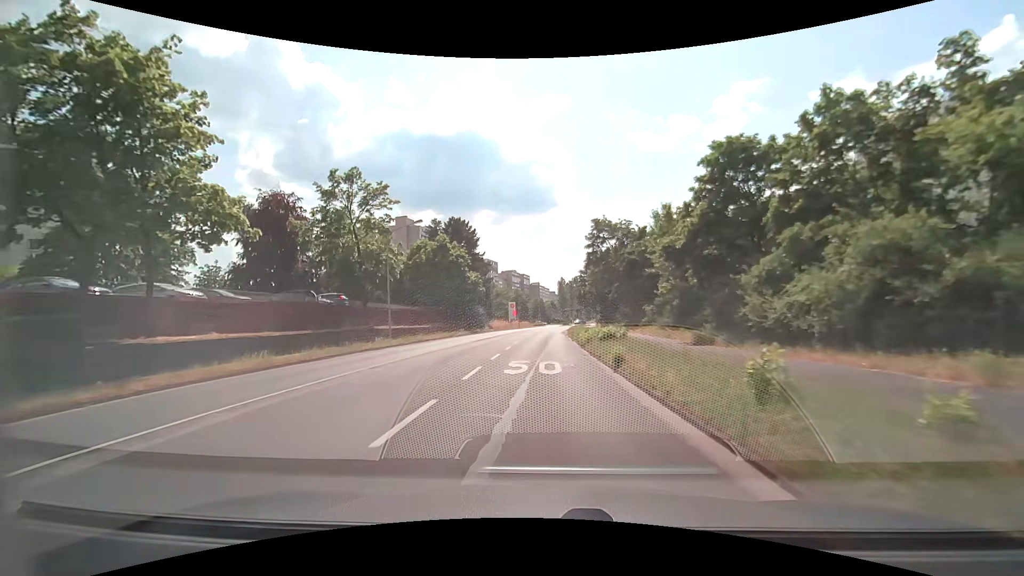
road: secondary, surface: asphalt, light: Day
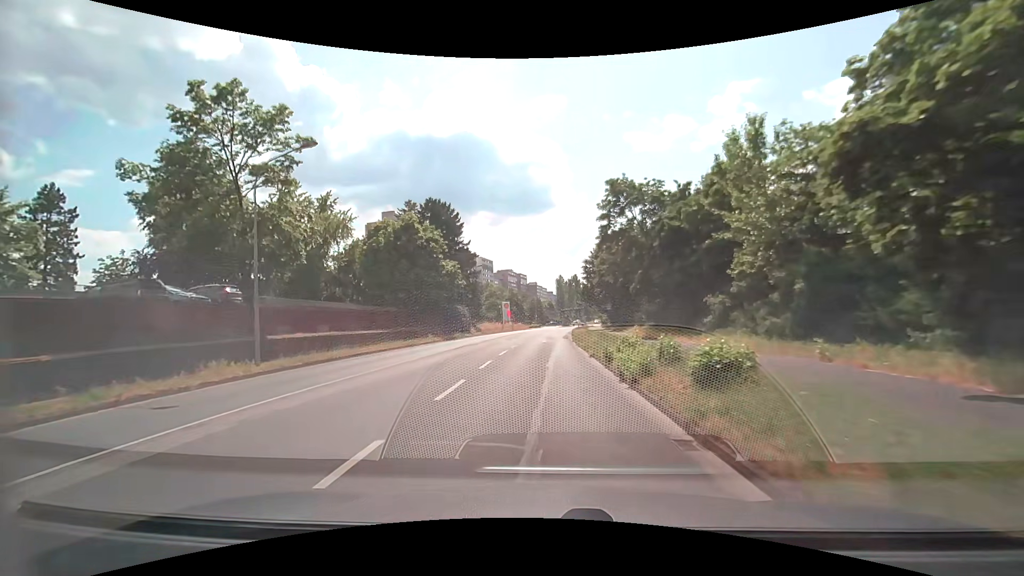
(+0.1, +14.6) m; 0°
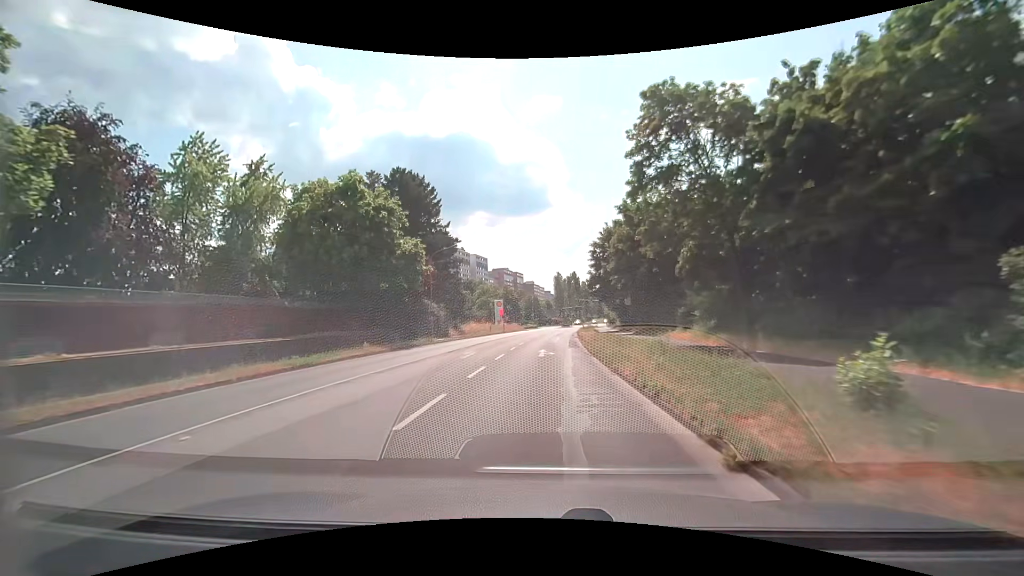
(0.0, +14.4) m; 0°
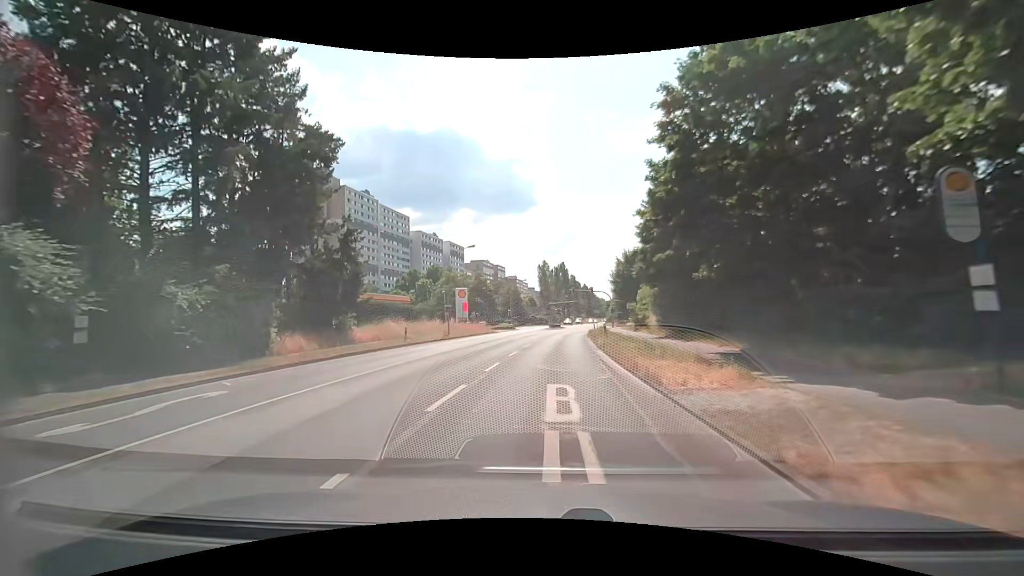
(+0.5, +34.9) m; +1°
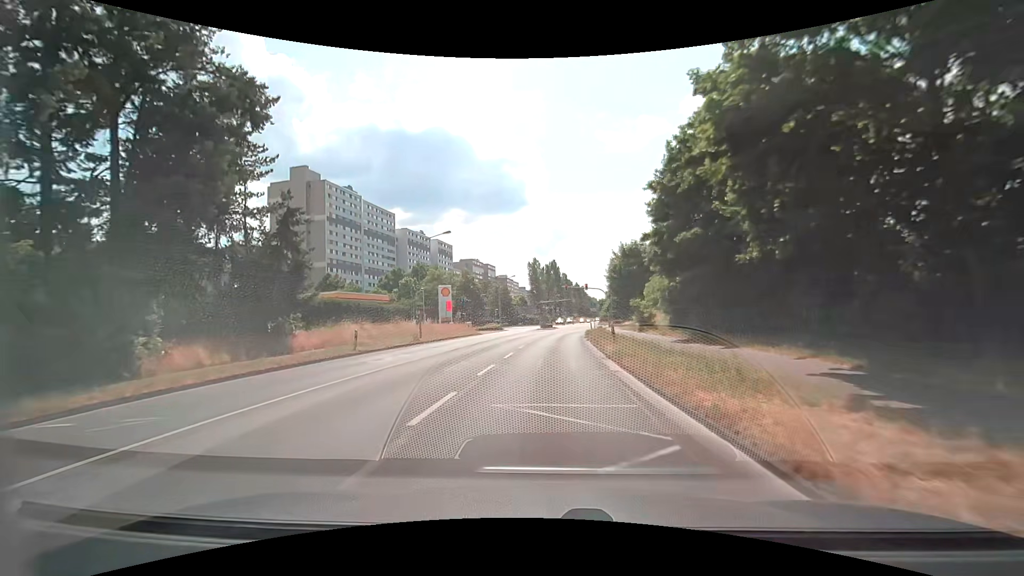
(+0.1, +6.8) m; +2°
(0, +10) (0, +20) (+1, +30) (+1, +40) (+2, +50) (+4, +60) (+5, +70) (+6, +80) (+7, +90) (+8, +100) m
